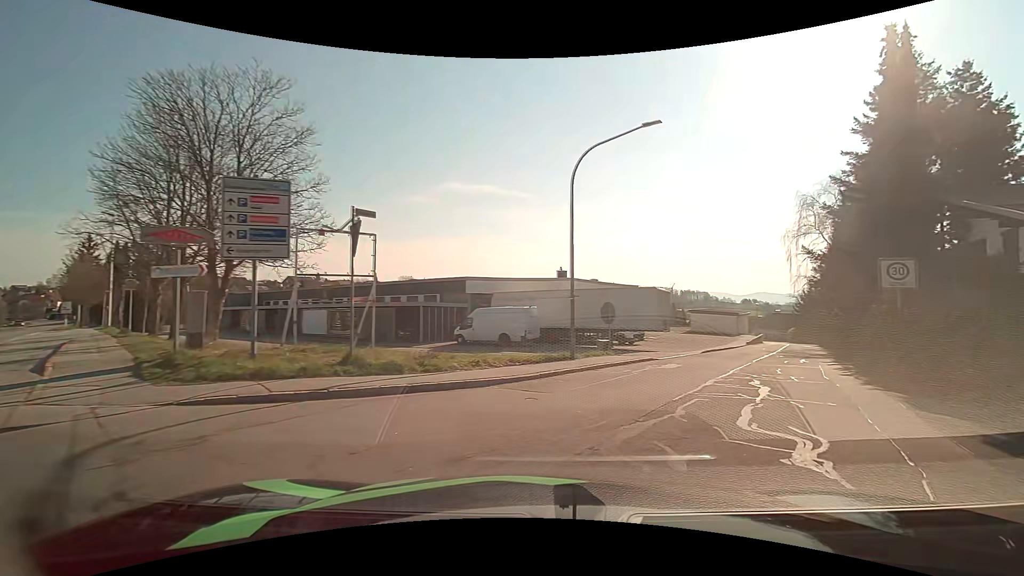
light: Day
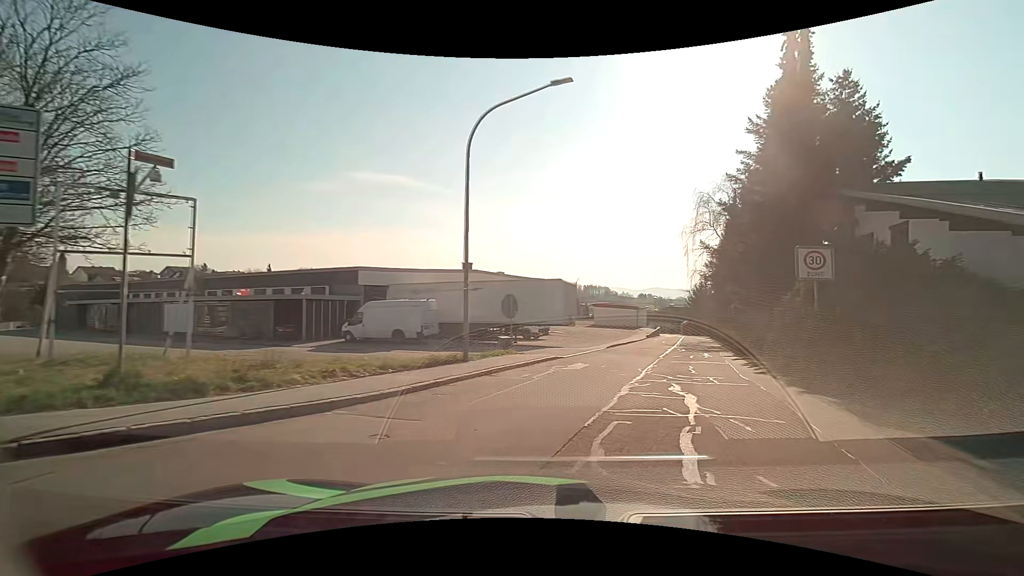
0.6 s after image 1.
(+0.3, +2.9) m; +9°
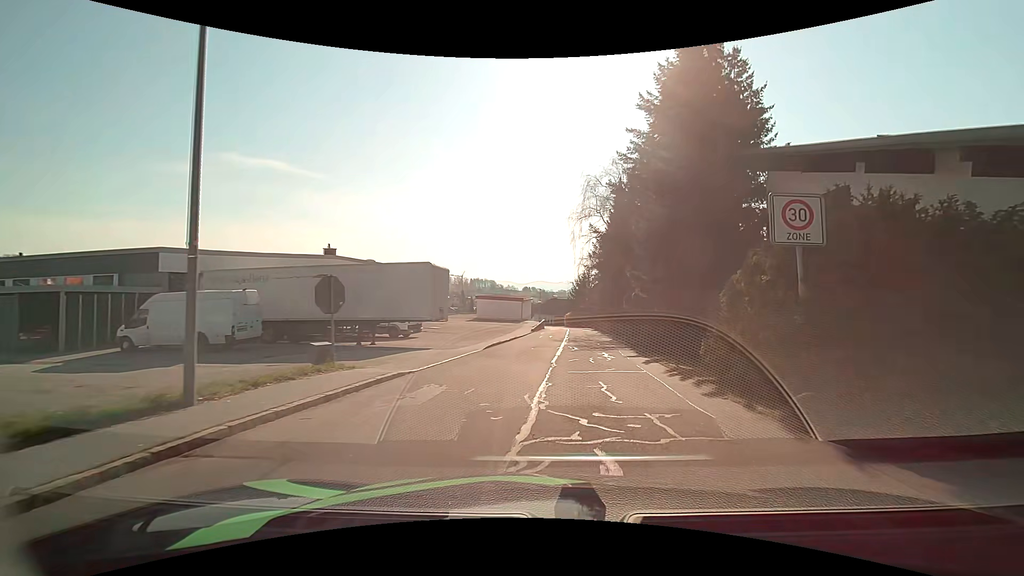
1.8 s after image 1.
(+1.0, +6.4) m; +15°
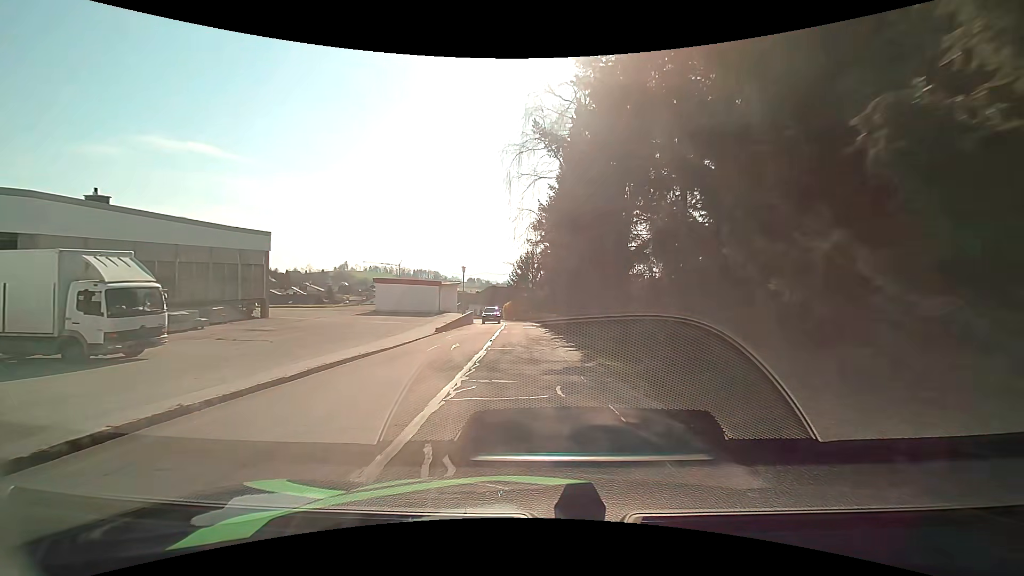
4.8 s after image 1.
(+2.1, +19.7) m; +7°
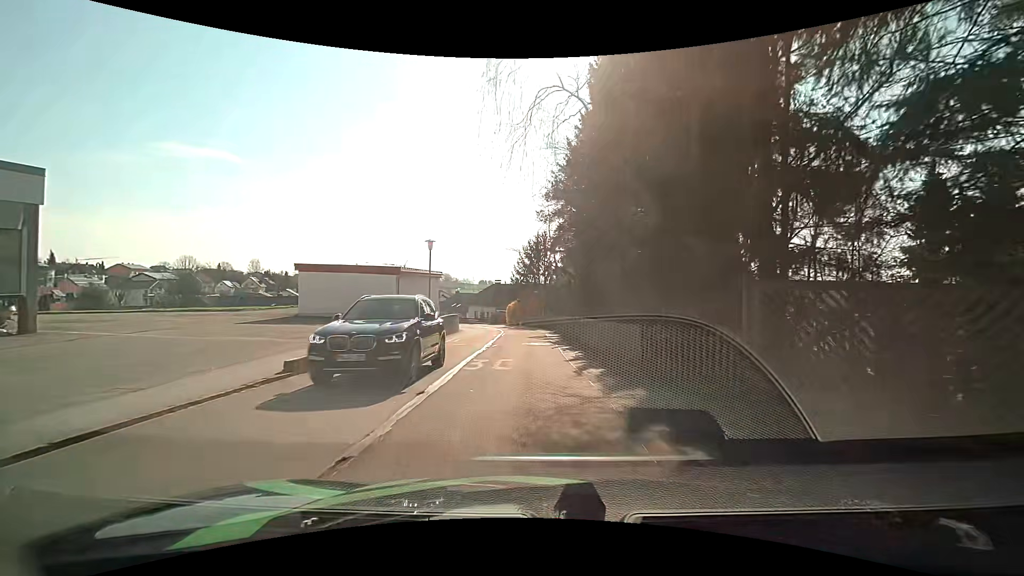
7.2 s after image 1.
(-0.1, +17.9) m; 0°
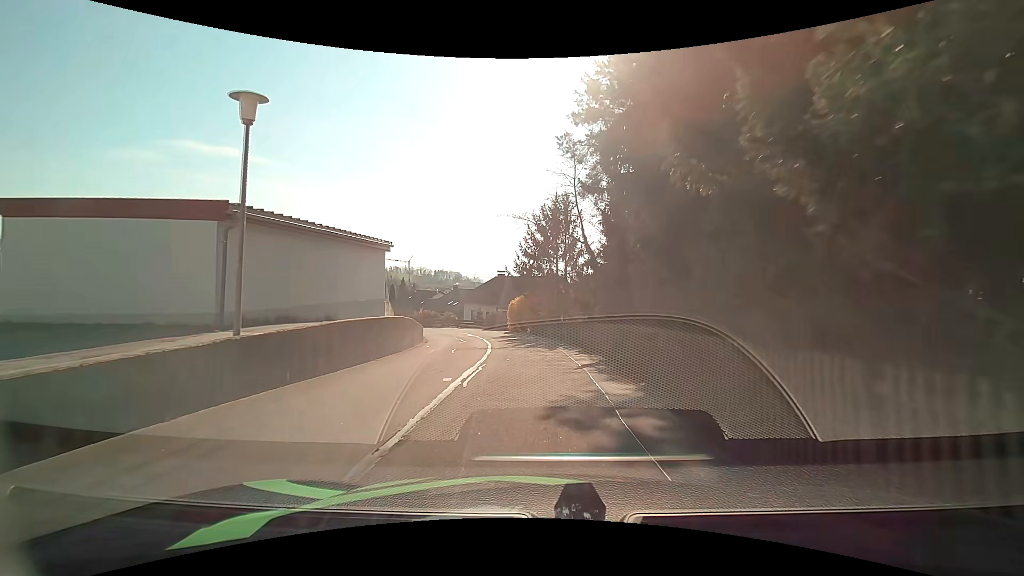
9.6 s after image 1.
(-0.5, +18.3) m; -2°
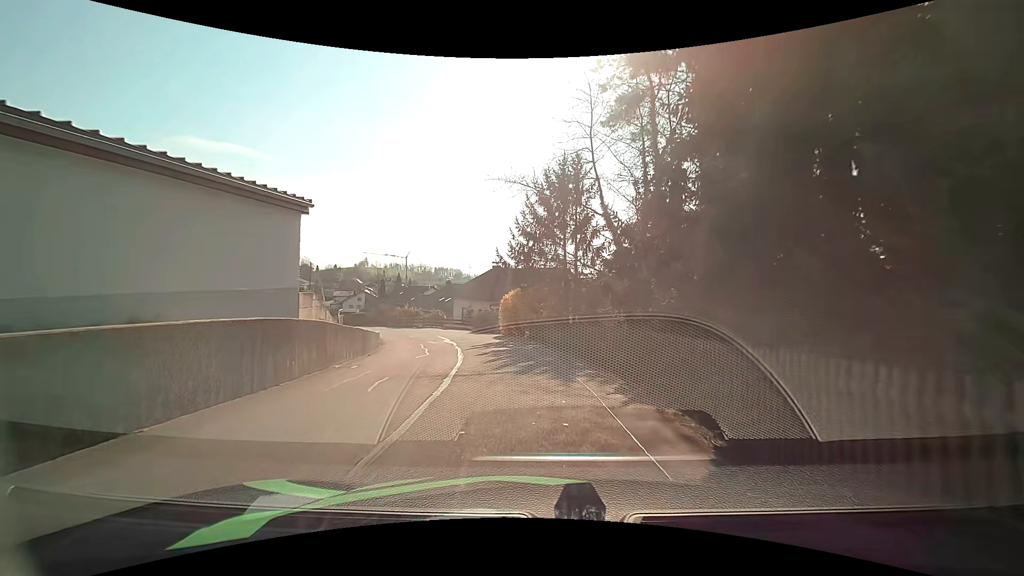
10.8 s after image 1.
(0.0, +9.0) m; 0°
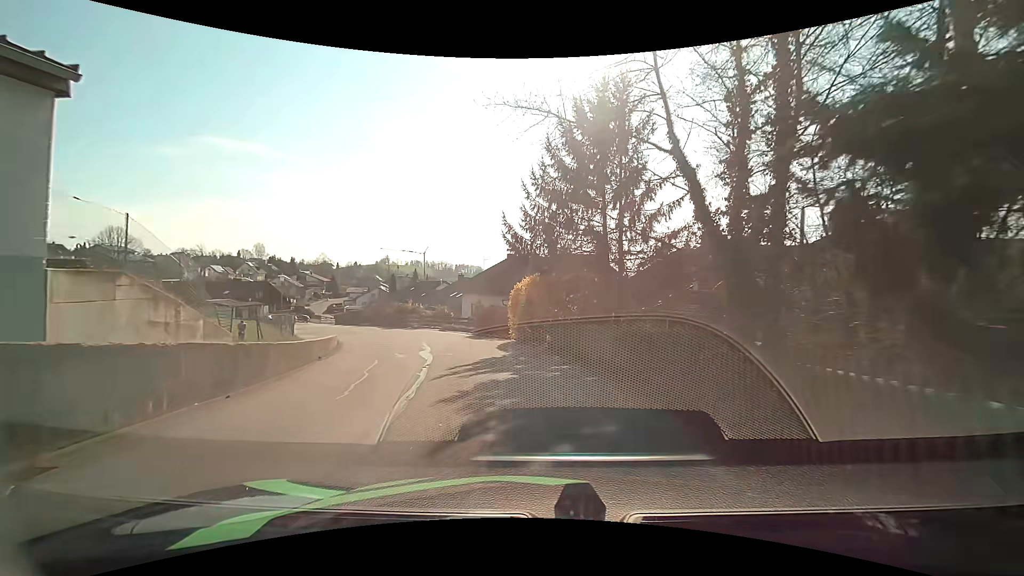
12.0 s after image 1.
(0.0, +8.9) m; -2°
